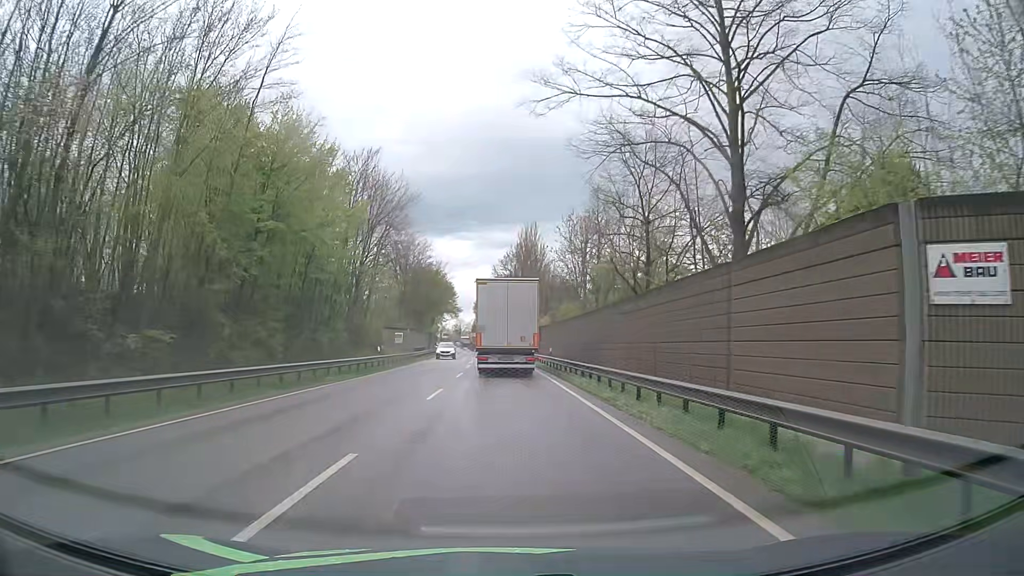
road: primary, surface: asphalt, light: Day
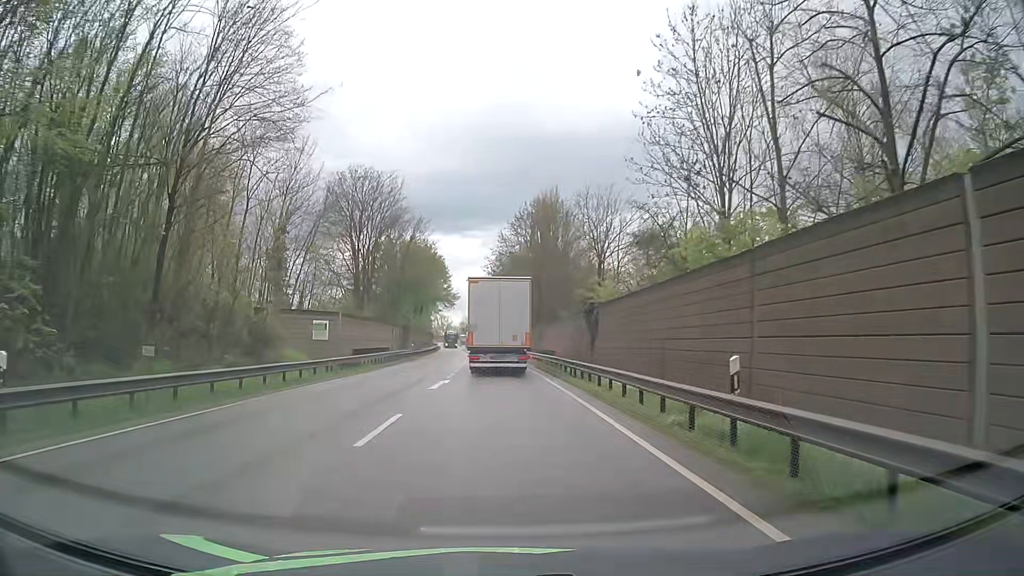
(-0.2, +31.5) m; -1°
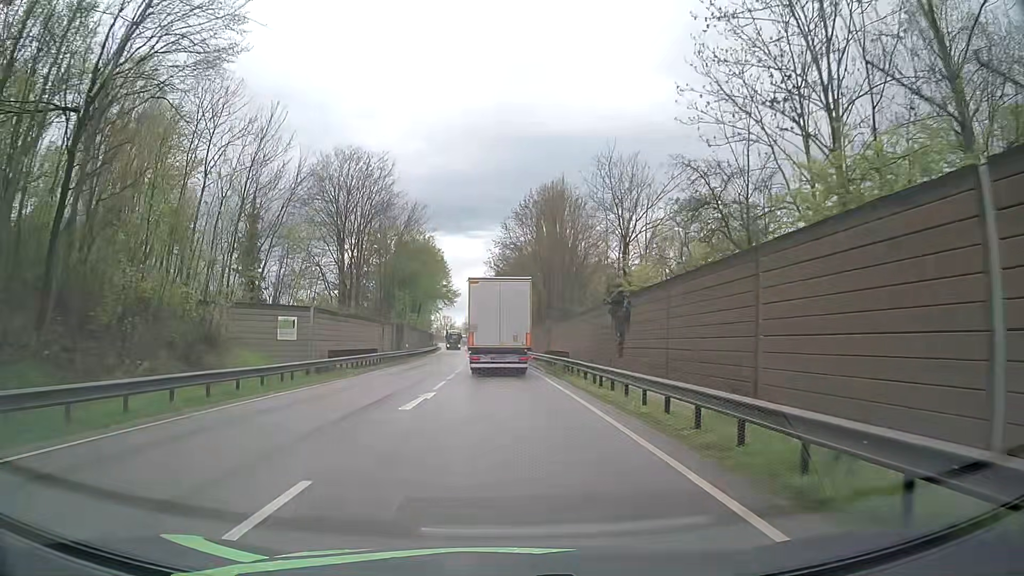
(0.0, +6.3) m; -1°
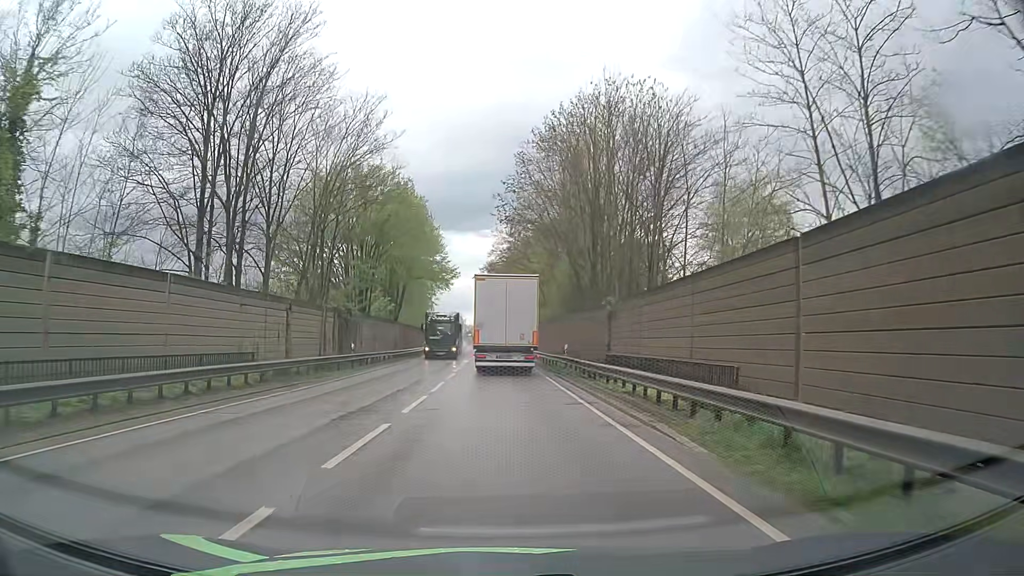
(-0.1, +25.0) m; -1°
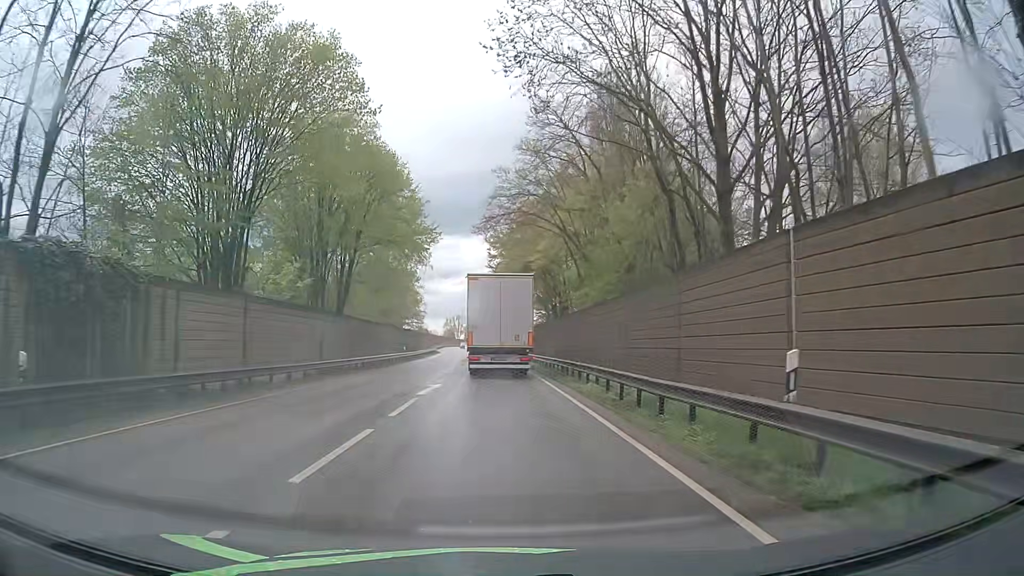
(0.0, +24.5) m; +1°
